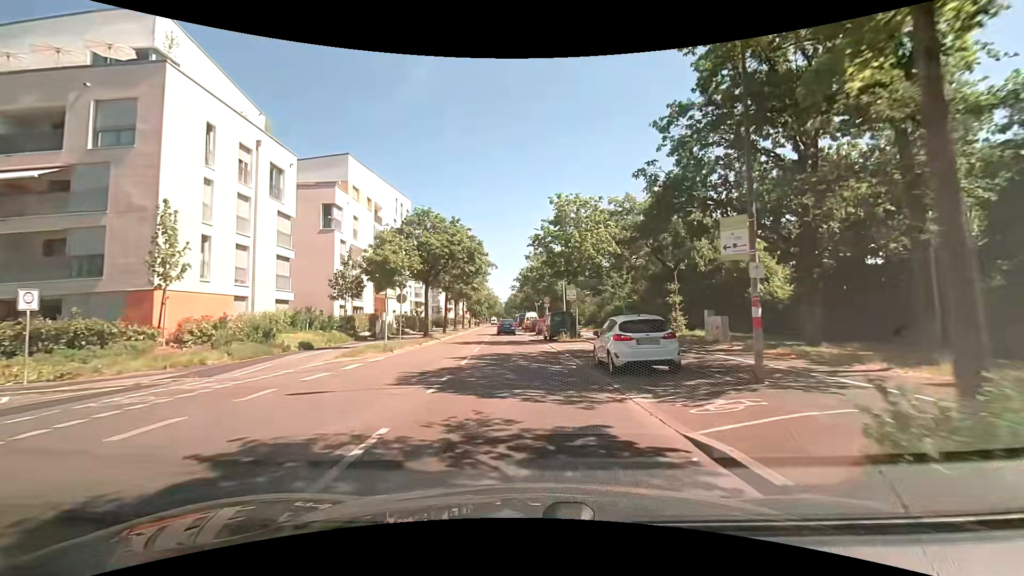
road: tertiary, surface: asphalt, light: Day
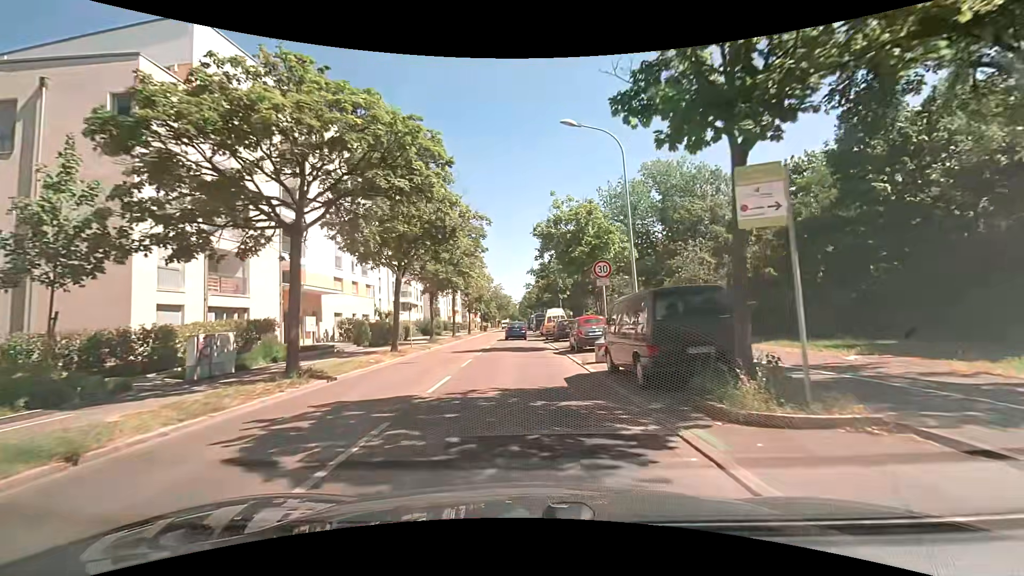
(-0.4, +23.3) m; -2°
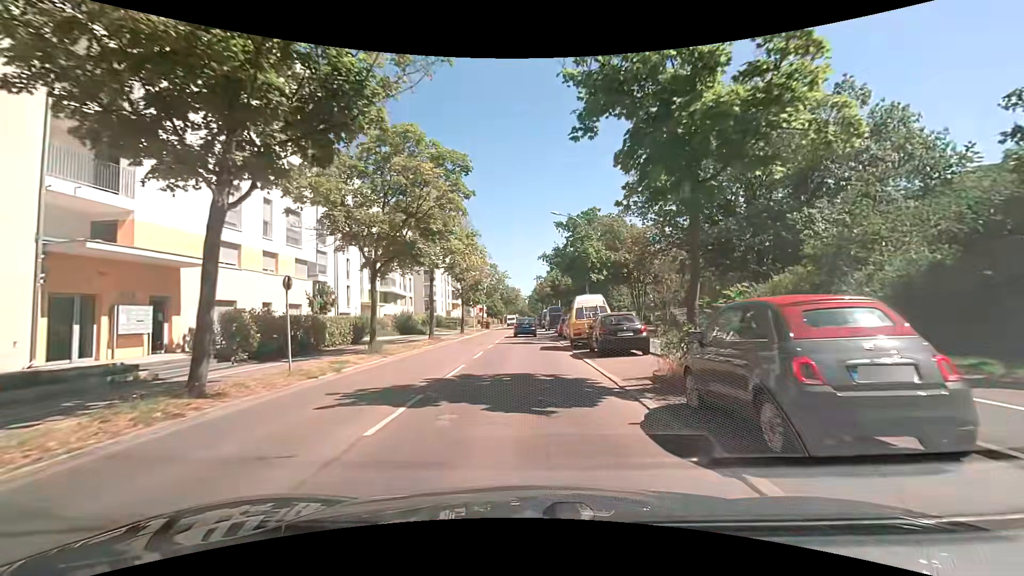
(-0.3, +16.0) m; -1°
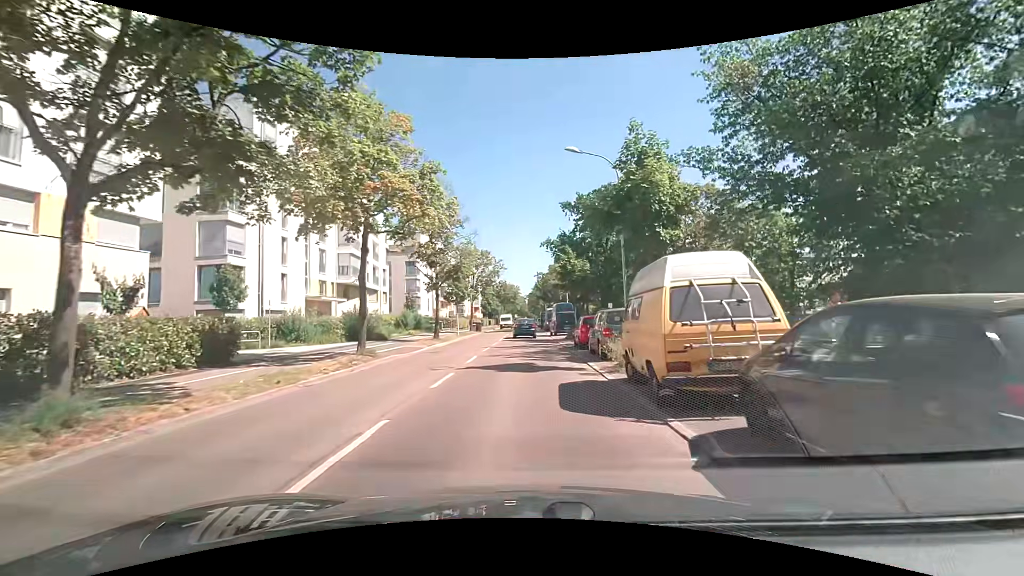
(-0.2, +14.1) m; 0°
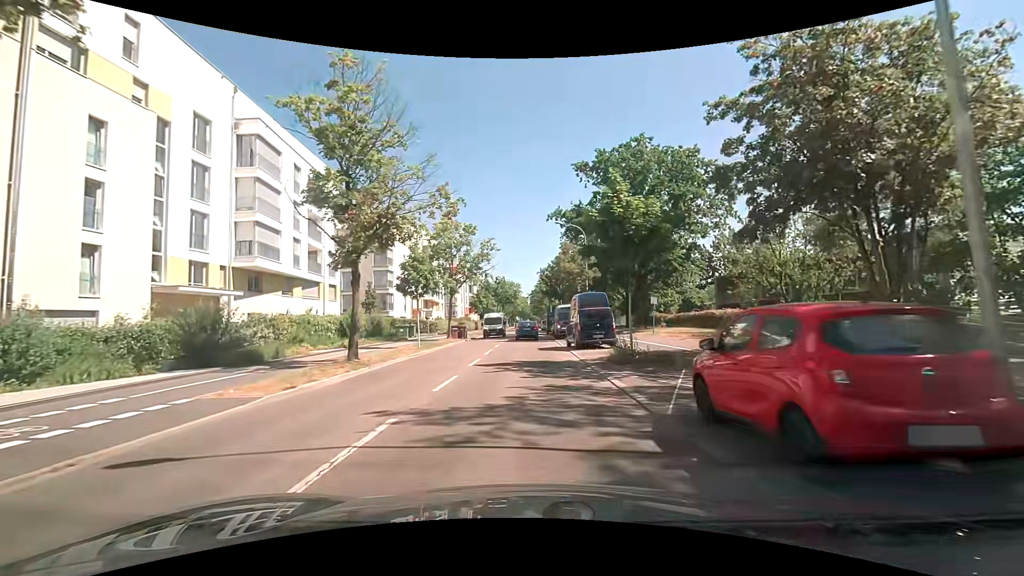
(-0.3, +17.8) m; -2°
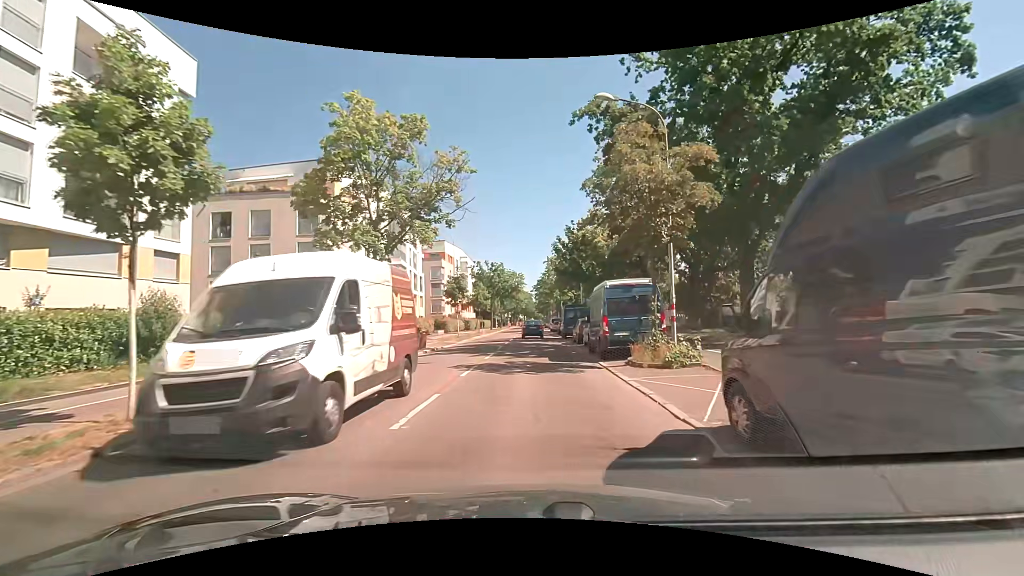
(0.0, +22.0) m; -1°
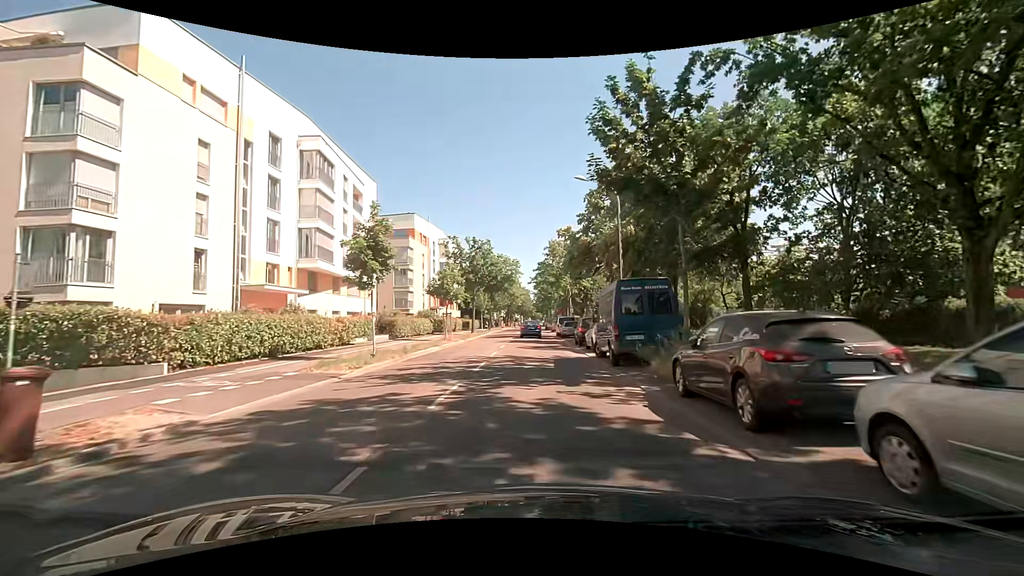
(+0.6, +22.6) m; +2°
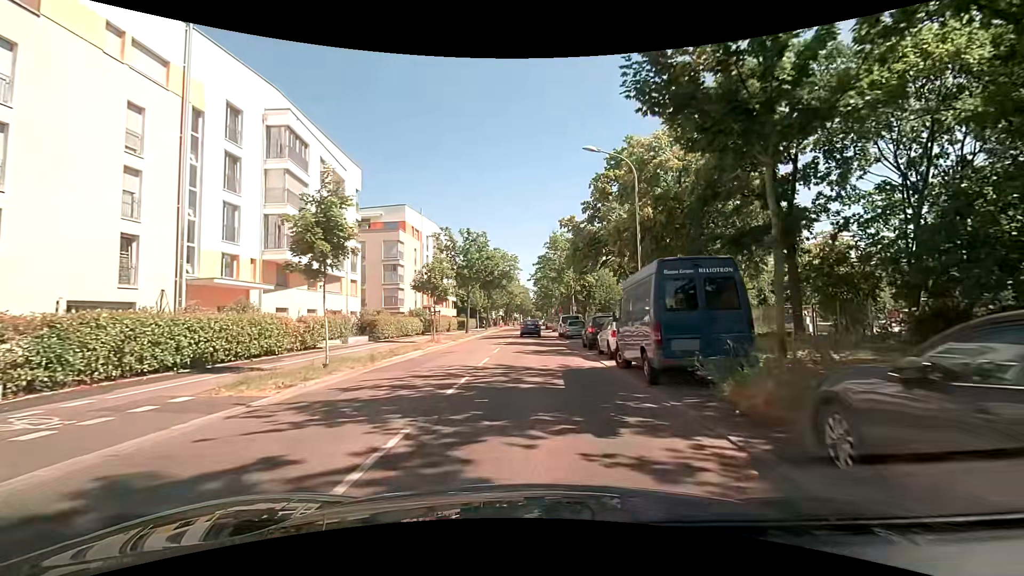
(-0.1, +4.6) m; -1°
(0, +10) (0, +20) (+1, +30) (+1, +40) (+1, +50) (+1, +60) (+1, +70) (+1, +80) (+1, +90) (+2, +100) m
